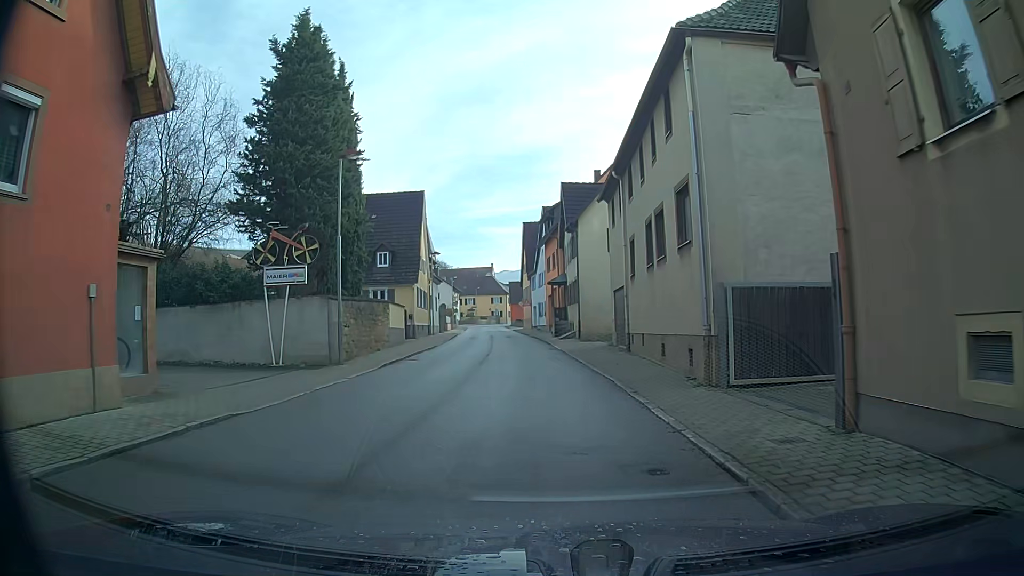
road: secondary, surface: asphalt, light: Day
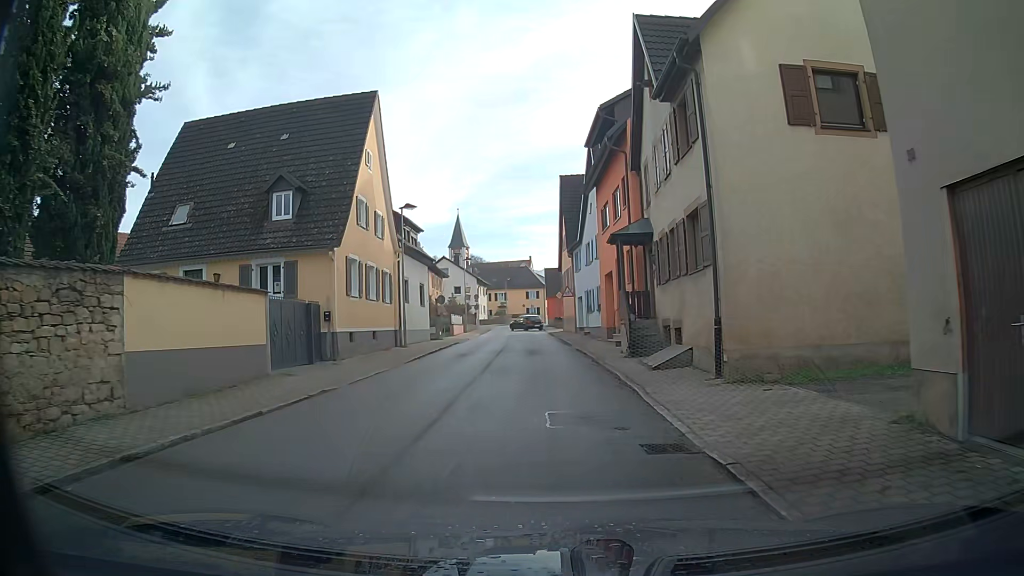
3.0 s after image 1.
(-0.7, +22.2) m; -4°
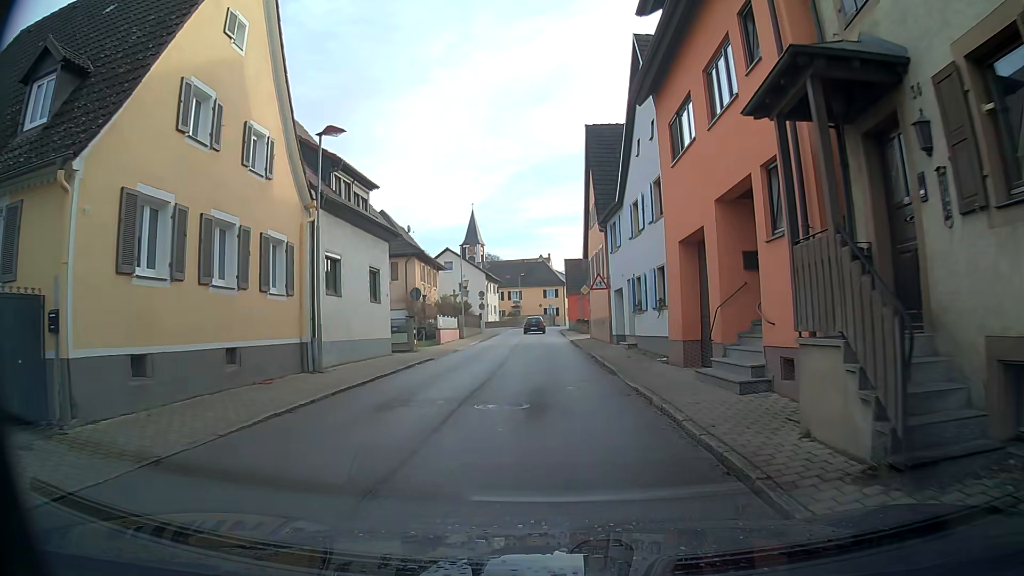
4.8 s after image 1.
(-0.1, +13.3) m; -1°
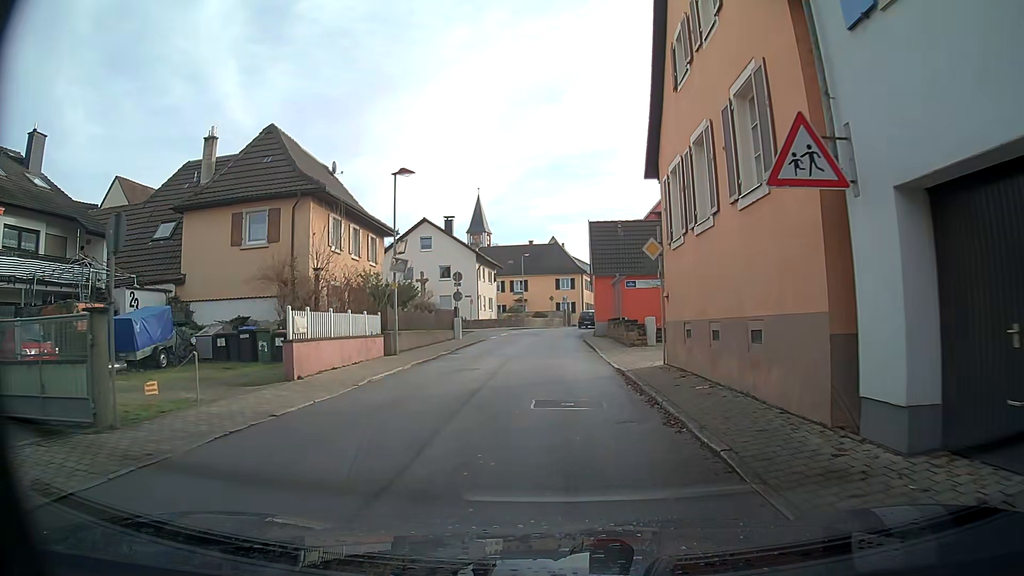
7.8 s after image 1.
(-0.4, +22.3) m; -2°
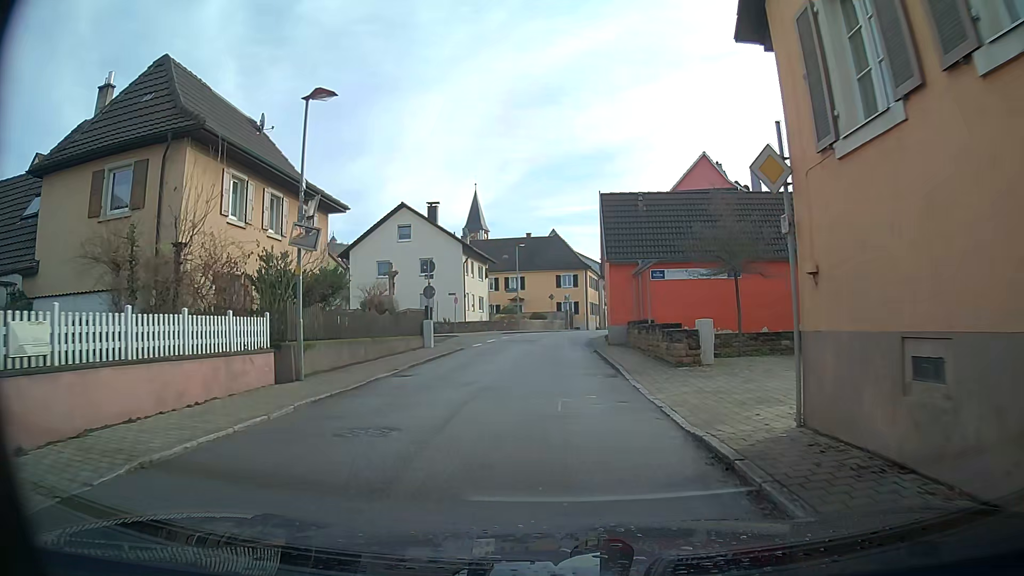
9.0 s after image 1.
(0.0, +9.0) m; 0°
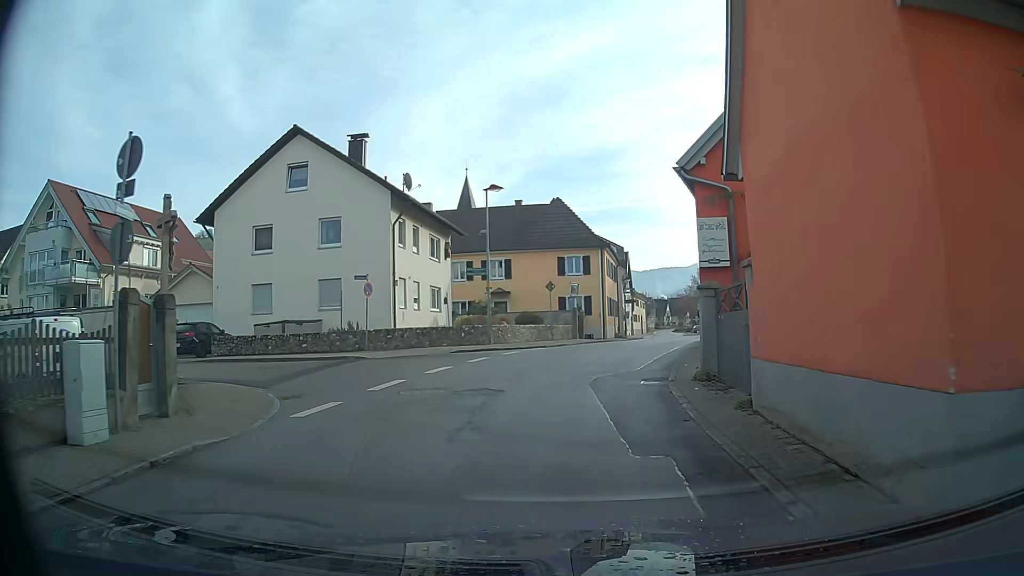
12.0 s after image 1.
(+0.1, +22.3) m; +1°
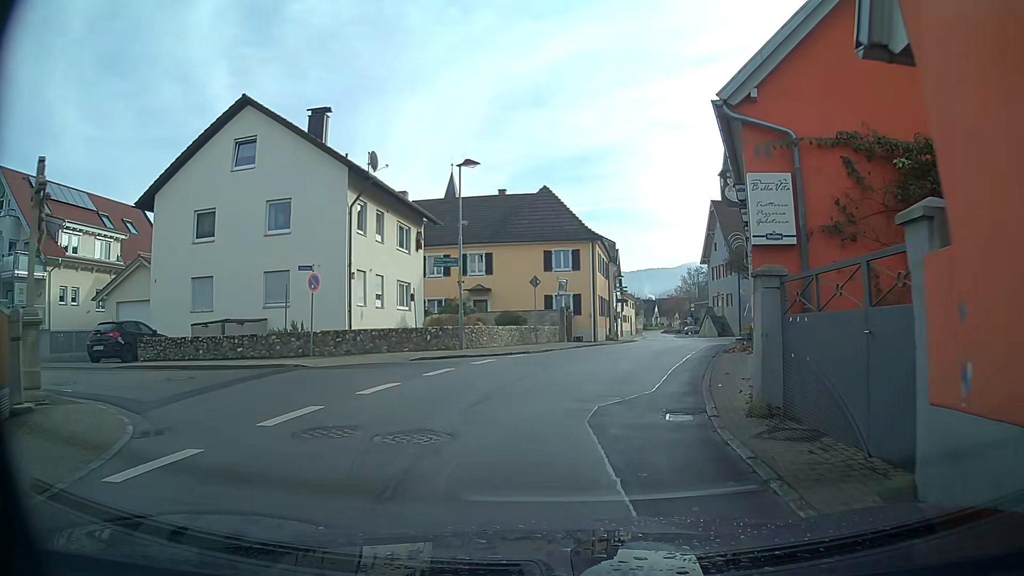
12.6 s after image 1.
(0.0, +4.5) m; +1°
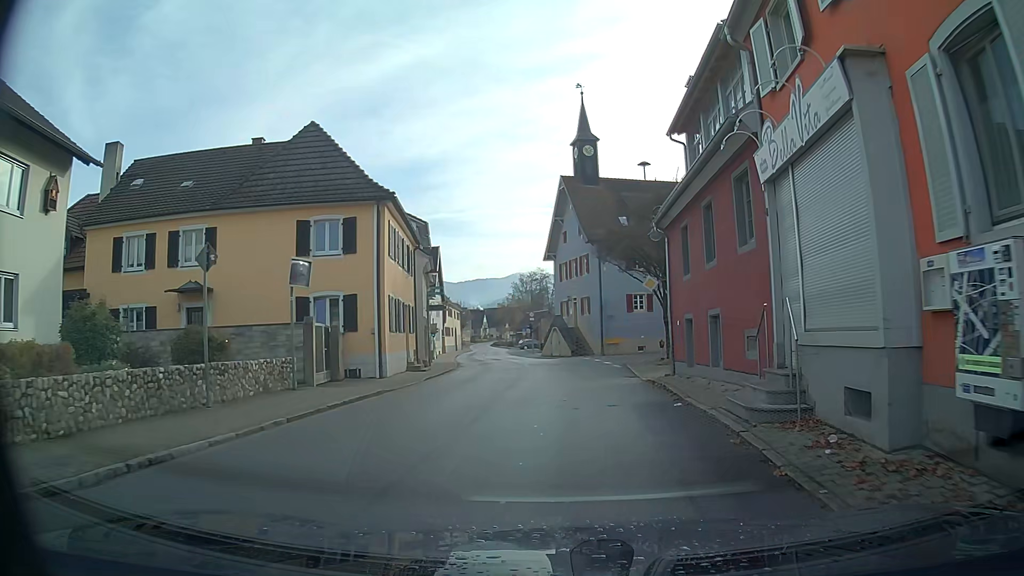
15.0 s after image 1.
(+2.5, +17.4) m; +16°
(0, +10) (0, +20) (-1, +30) (-2, +40) (-4, +50) (-6, +60) (-8, +69) (-9, +79) (-10, +89) (-11, +99) m
